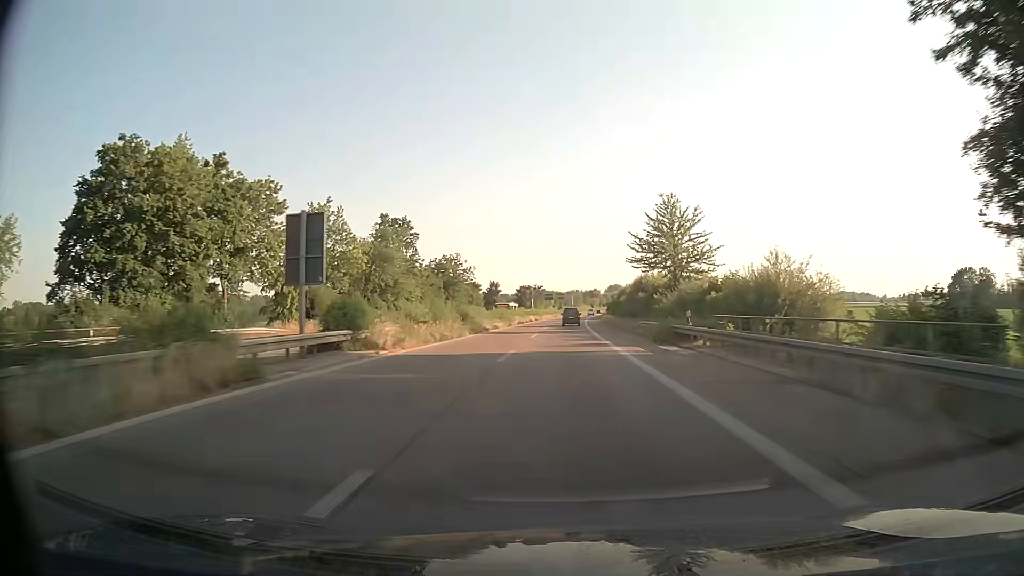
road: trunk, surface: asphalt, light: Day
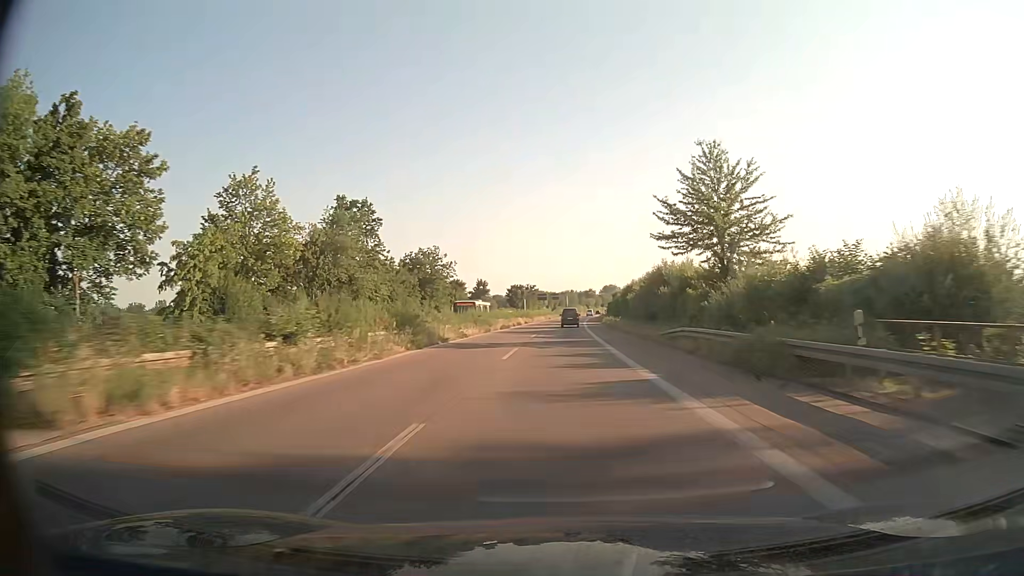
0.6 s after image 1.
(+0.1, +15.4) m; +1°
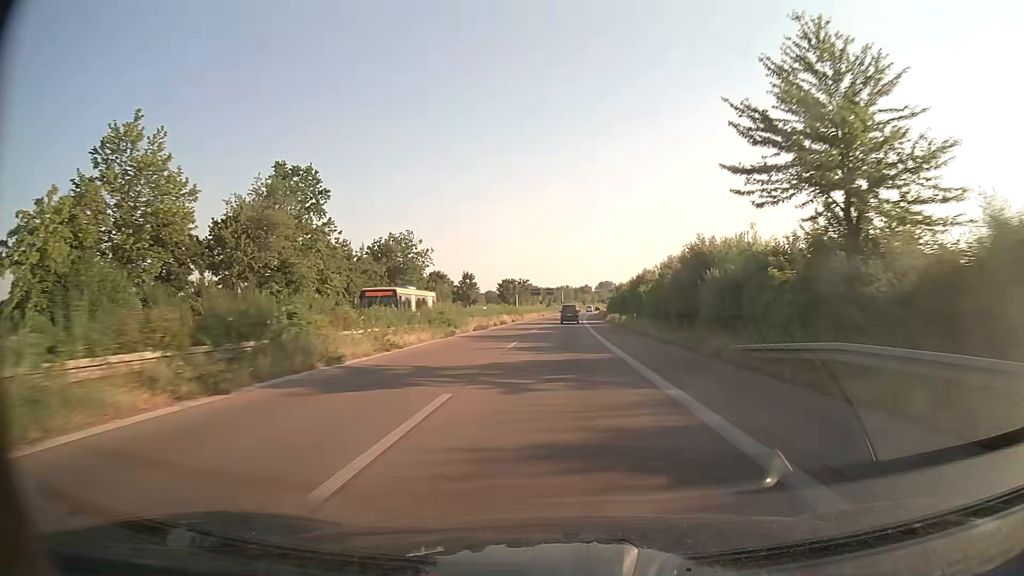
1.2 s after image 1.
(+0.1, +15.3) m; 0°
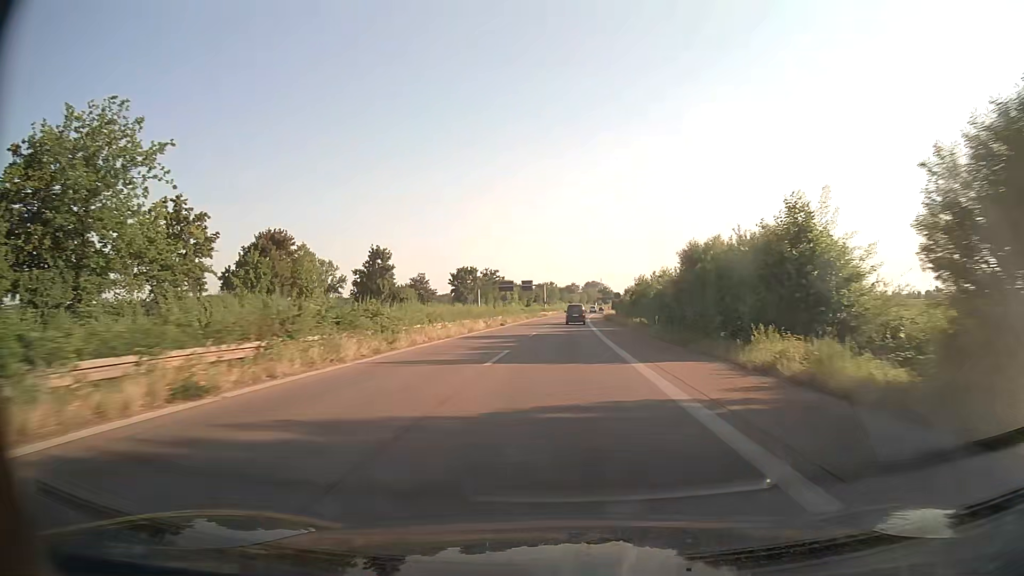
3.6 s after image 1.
(+0.7, +60.2) m; +1°
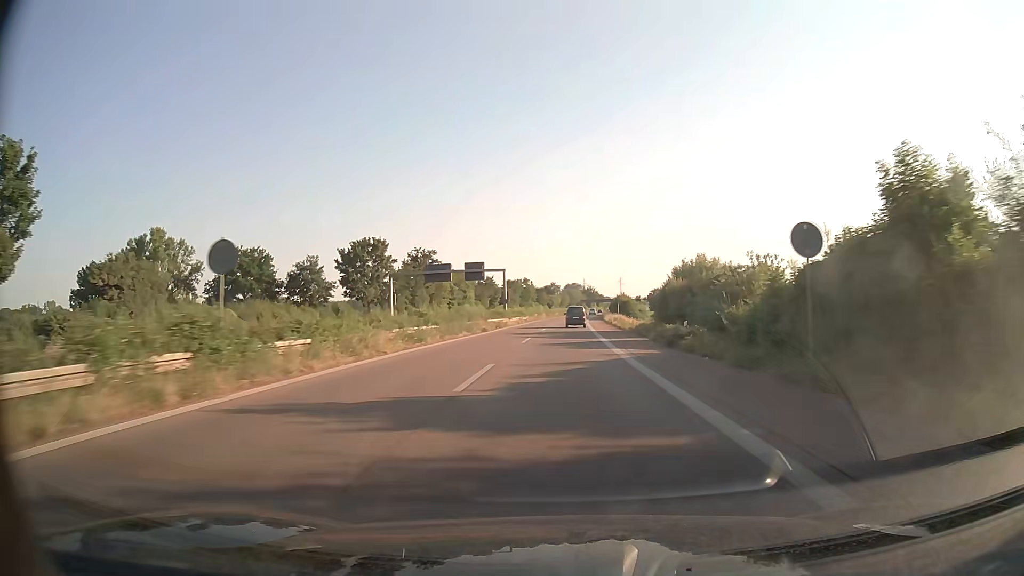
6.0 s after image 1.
(+0.8, +58.6) m; +2°
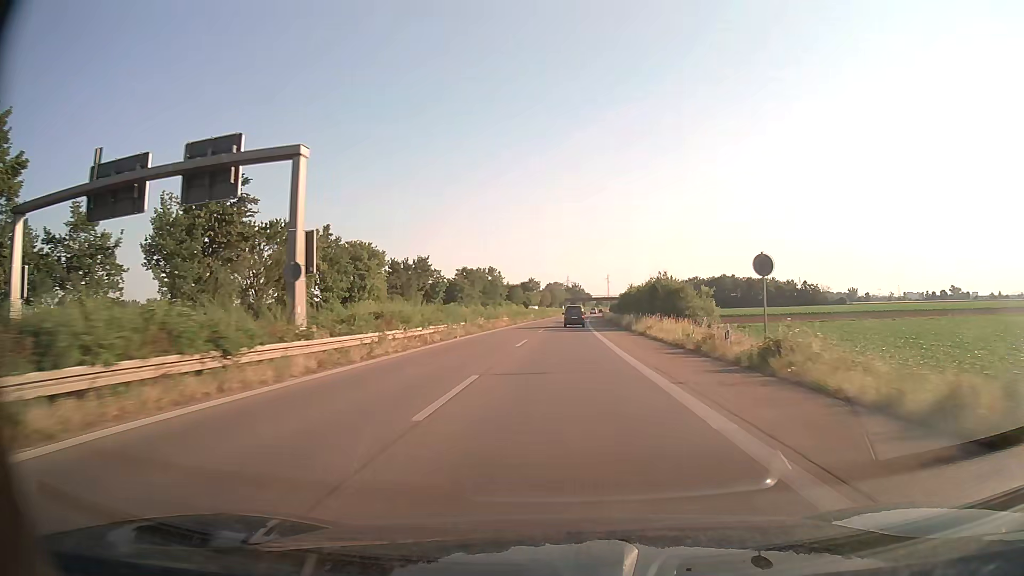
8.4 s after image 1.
(+0.9, +57.4) m; +2°
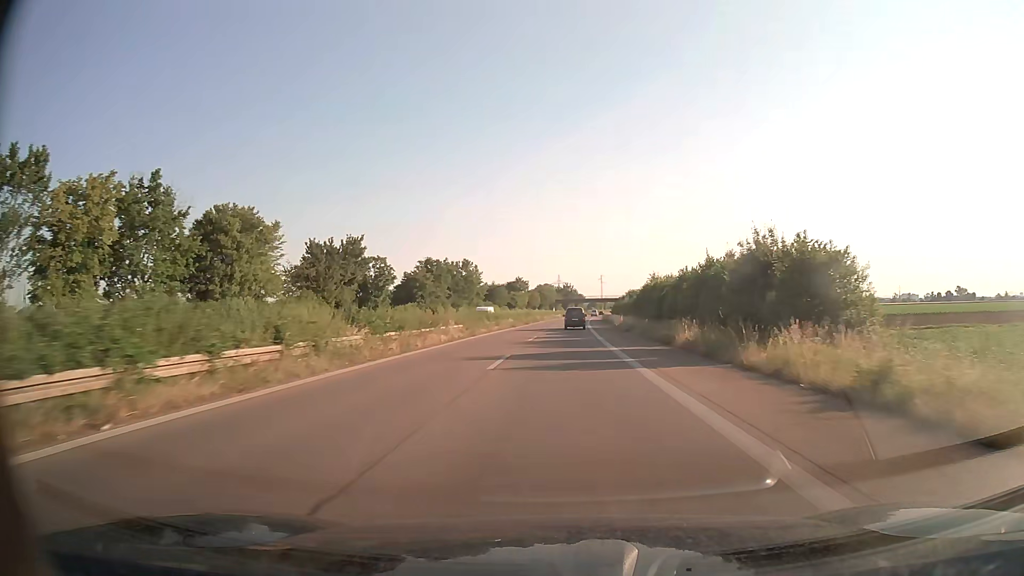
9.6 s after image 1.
(+0.2, +28.4) m; +1°
(0, +10) (0, +20) (0, +30) (0, +40) (+1, +50) (+1, +60) (+1, +70) (+2, +80) (+2, +90) (+3, +100) m
